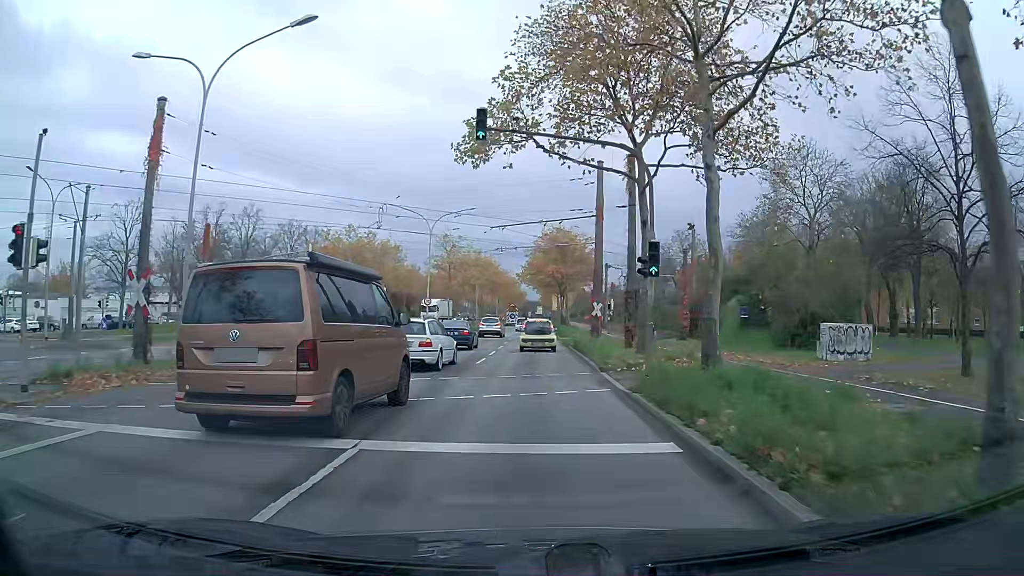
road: primary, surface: asphalt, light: Day
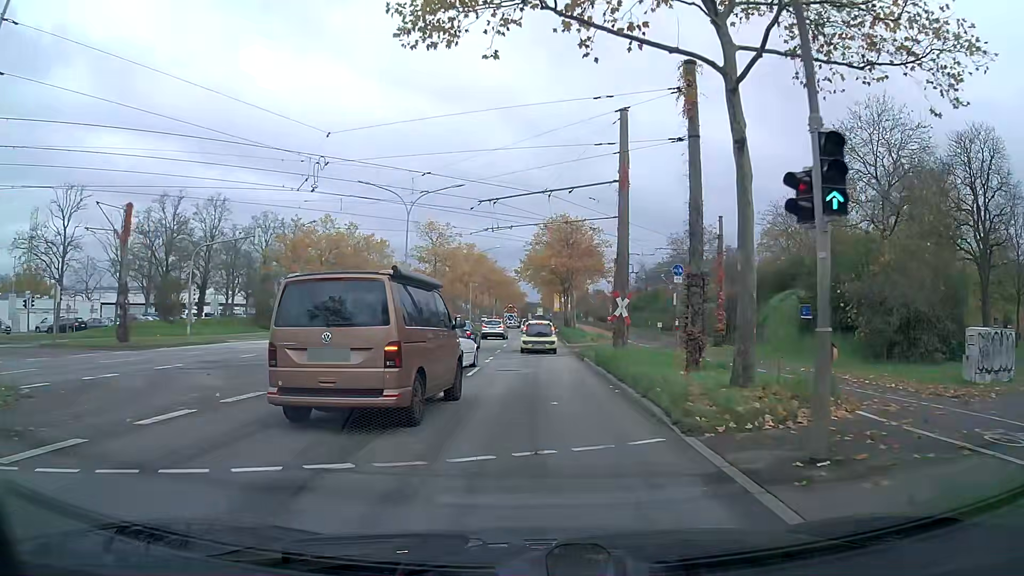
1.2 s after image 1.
(0.0, +9.6) m; 0°
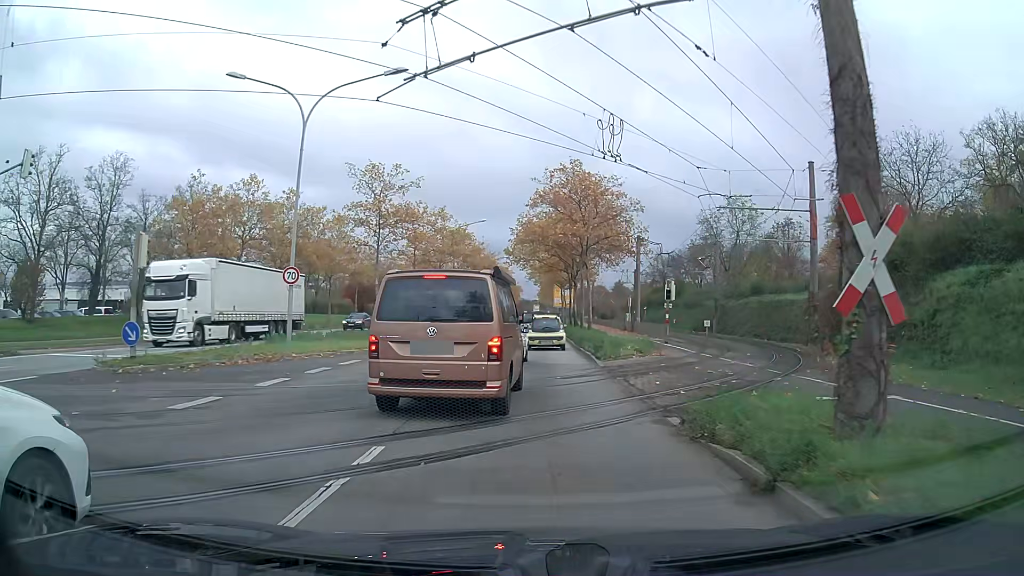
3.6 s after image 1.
(+0.1, +19.6) m; +1°
(0, +10) (0, +20) (0, +30) (0, +40) (+1, +50) (+1, +60) (+1, +70) (+1, +80) (+1, +90) (+1, +100) m
